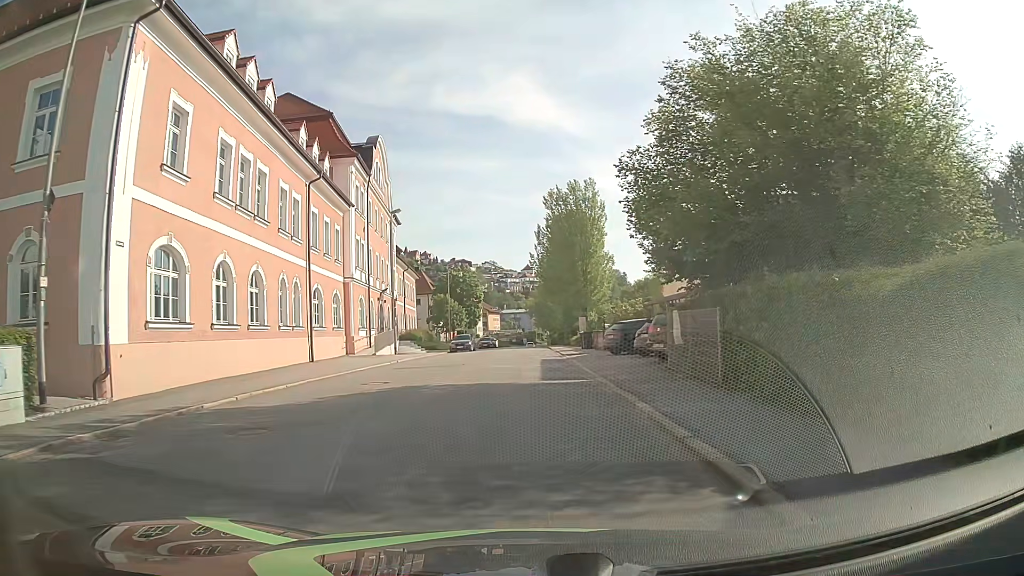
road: tertiary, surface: asphalt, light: Day
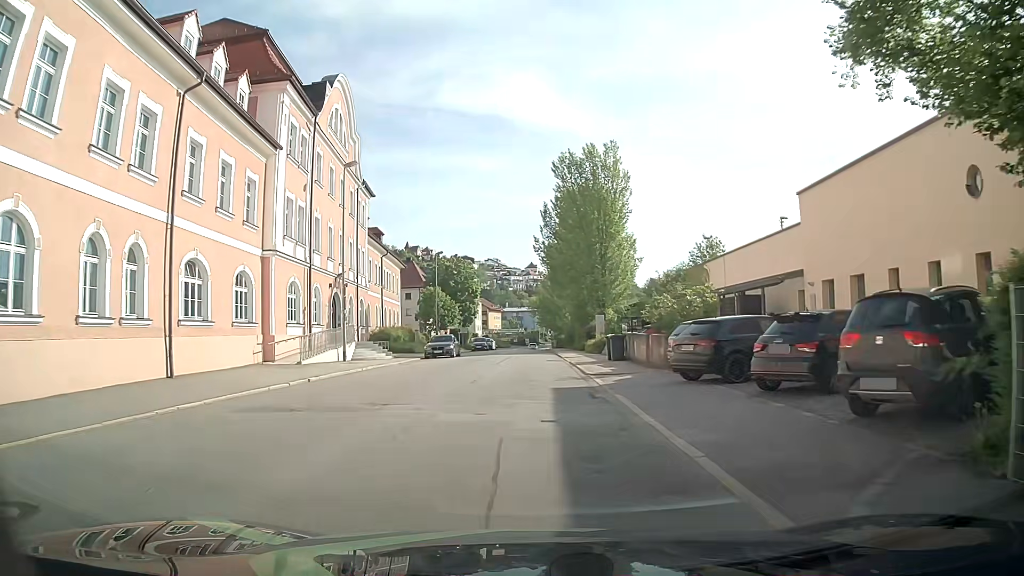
(-0.1, +13.7) m; 0°
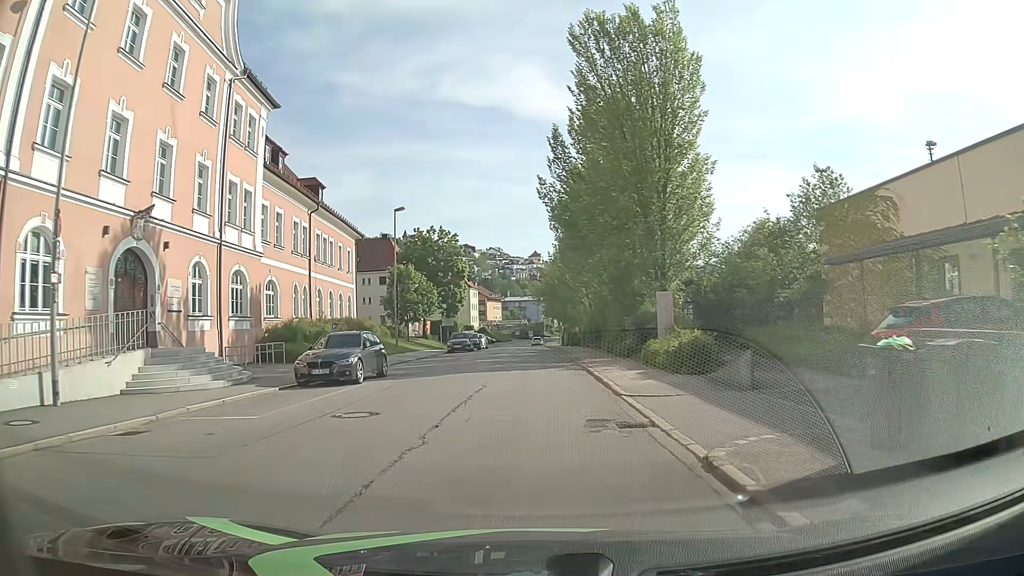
(0.0, +22.8) m; -1°
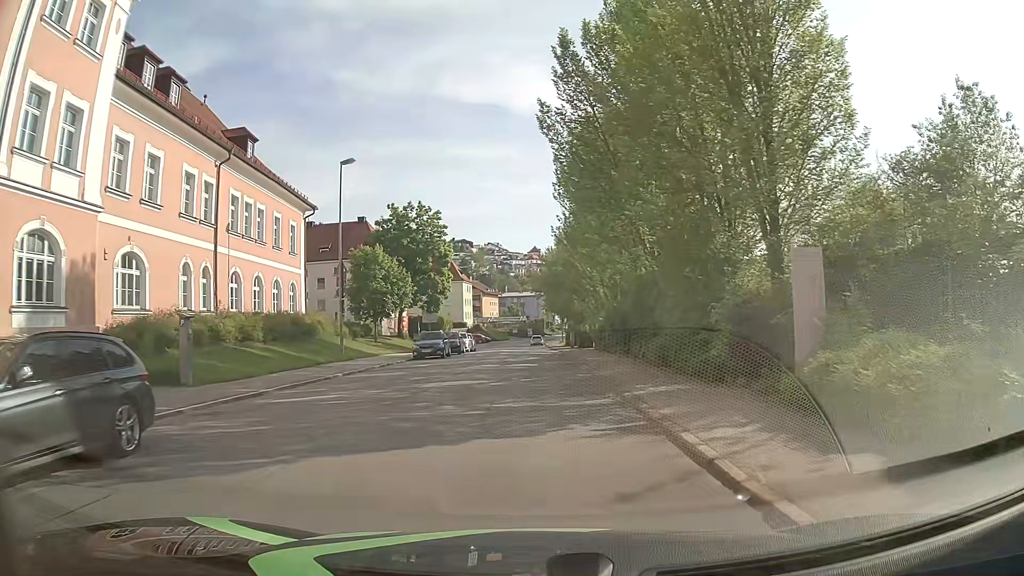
(+0.2, +13.8) m; 0°
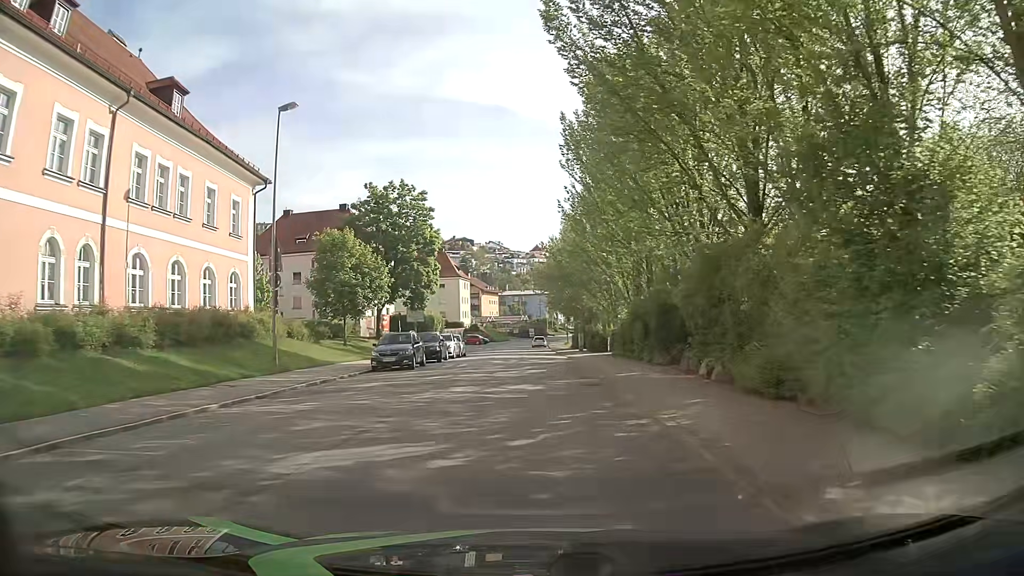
(+0.1, +9.5) m; +1°
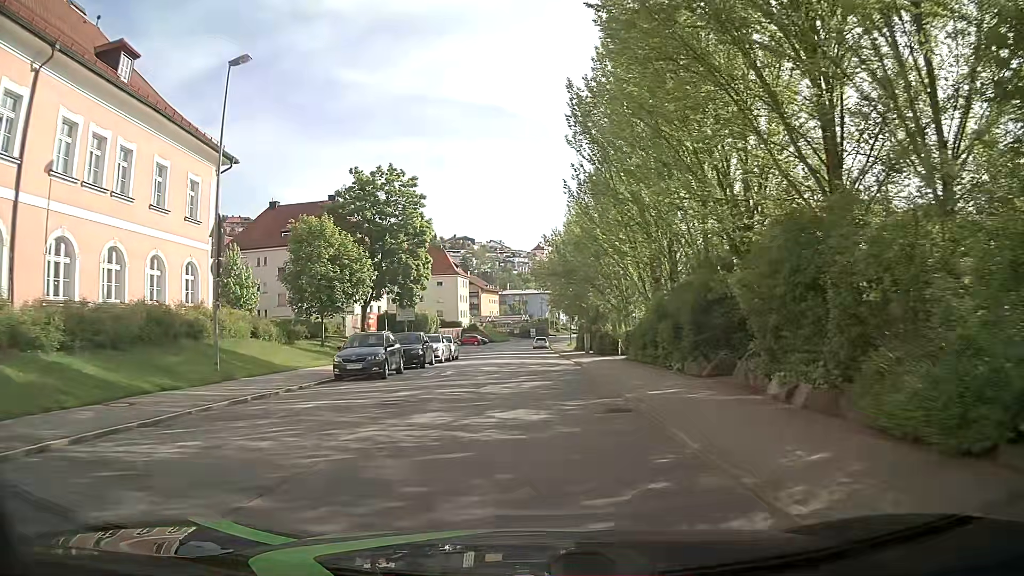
(0.0, +5.2) m; -3°
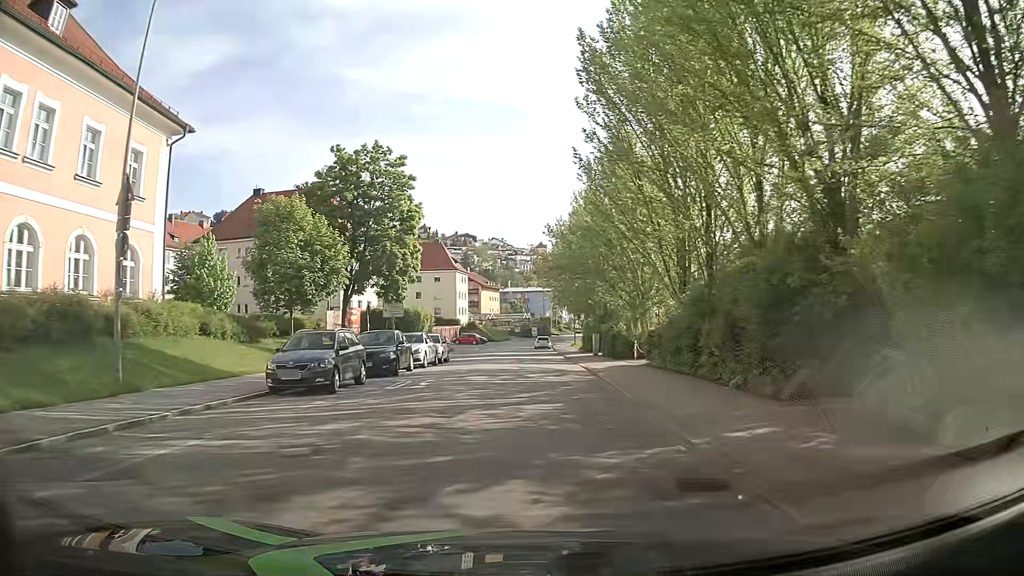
(+0.2, +5.7) m; +1°
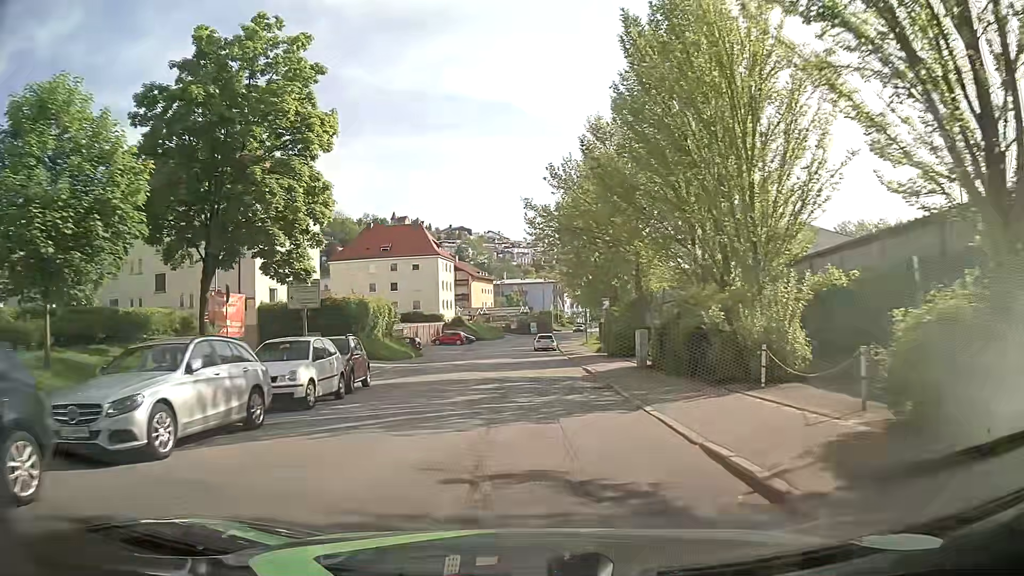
(+0.1, +19.5) m; +1°
(0, +10) (0, +20) (-1, +30) (-1, +40) (-2, +50) (-2, +60) (-1, +70) (0, +80) (+2, +90) (+4, +99) m
